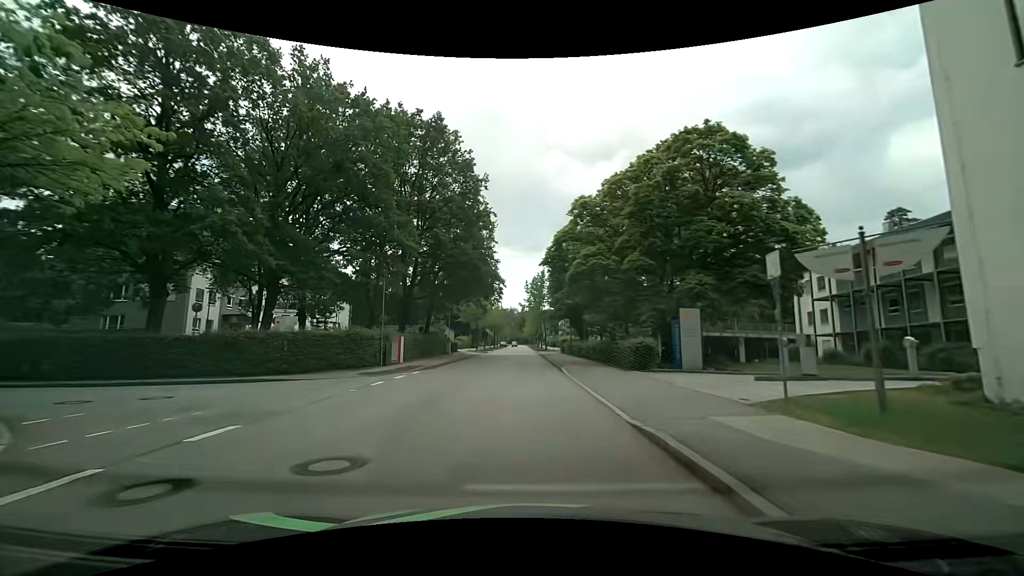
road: residential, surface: asphalt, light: Day
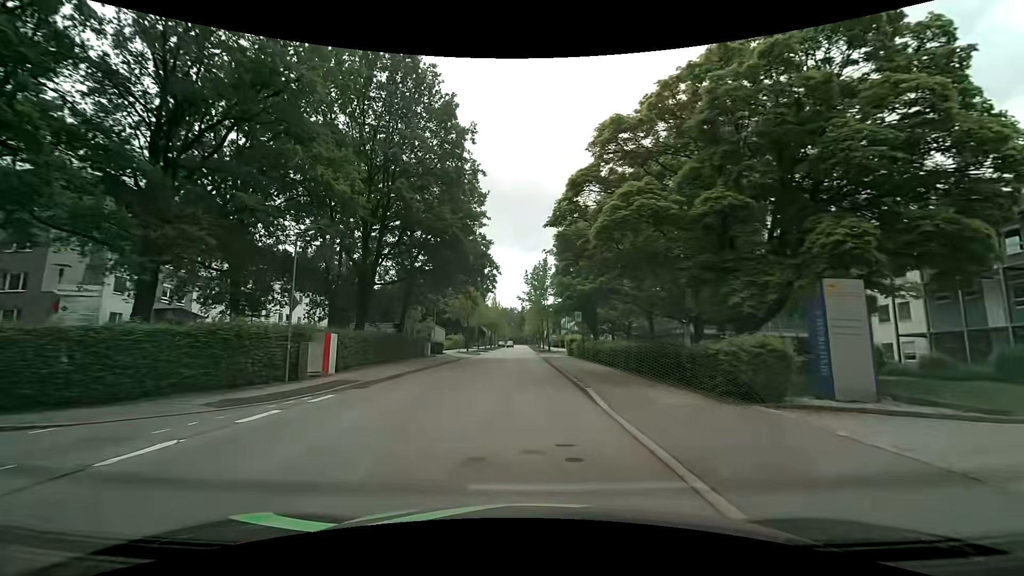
(0.0, +10.3) m; +1°
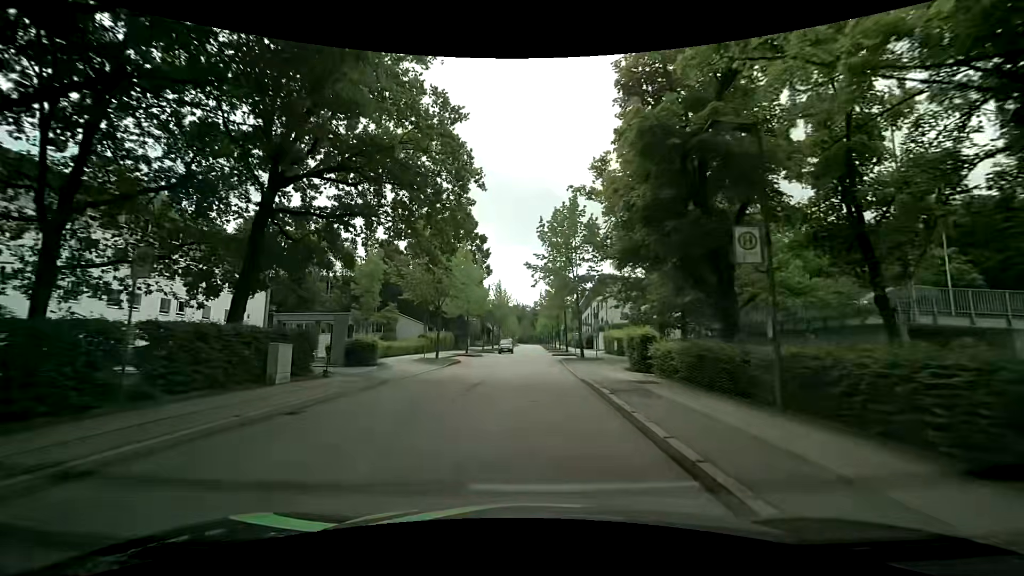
(-0.4, +25.0) m; -1°
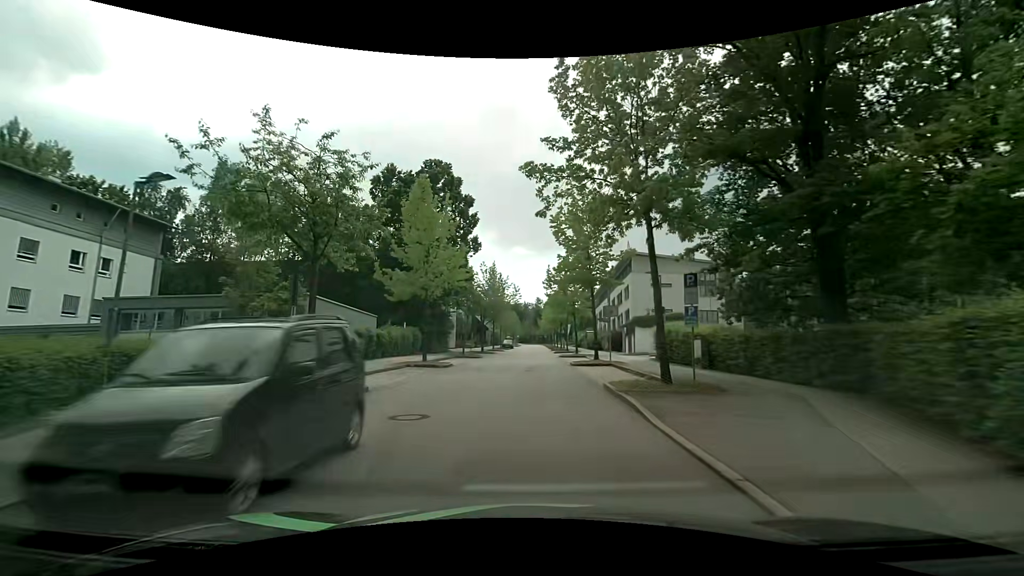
(-0.3, +19.5) m; 0°
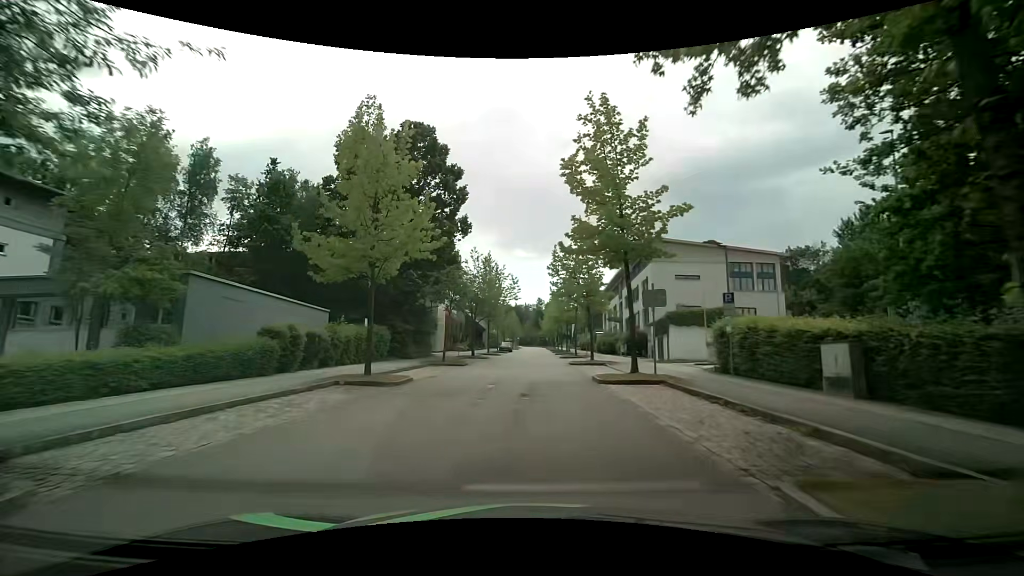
(-0.2, +9.7) m; 0°
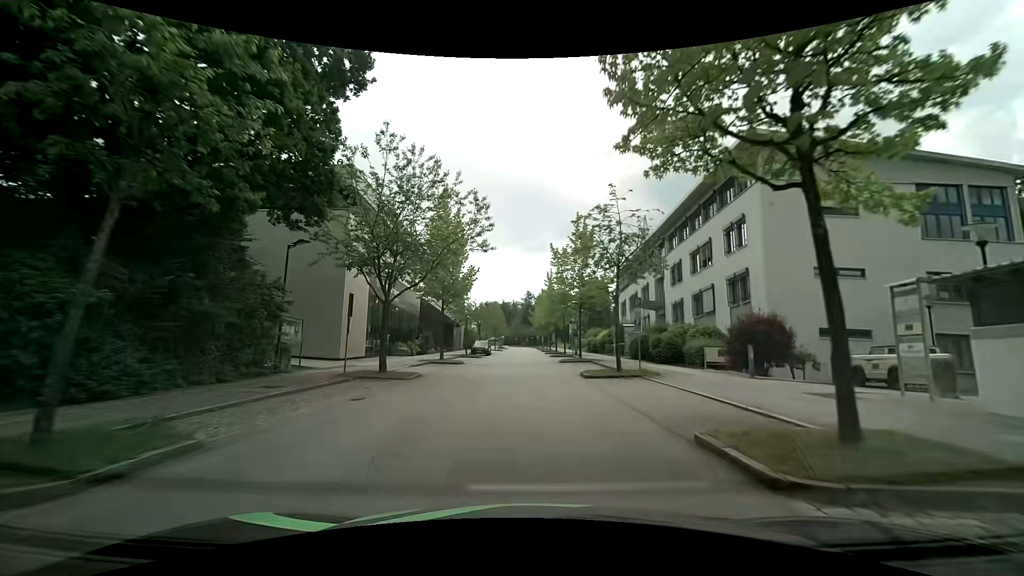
(-0.2, +26.0) m; +1°
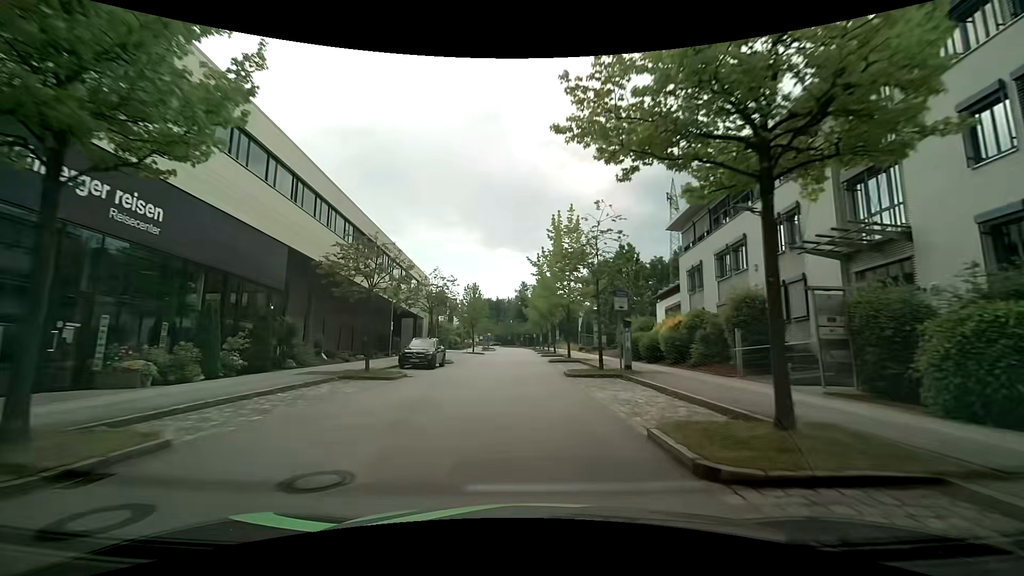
(+0.3, +28.0) m; 0°
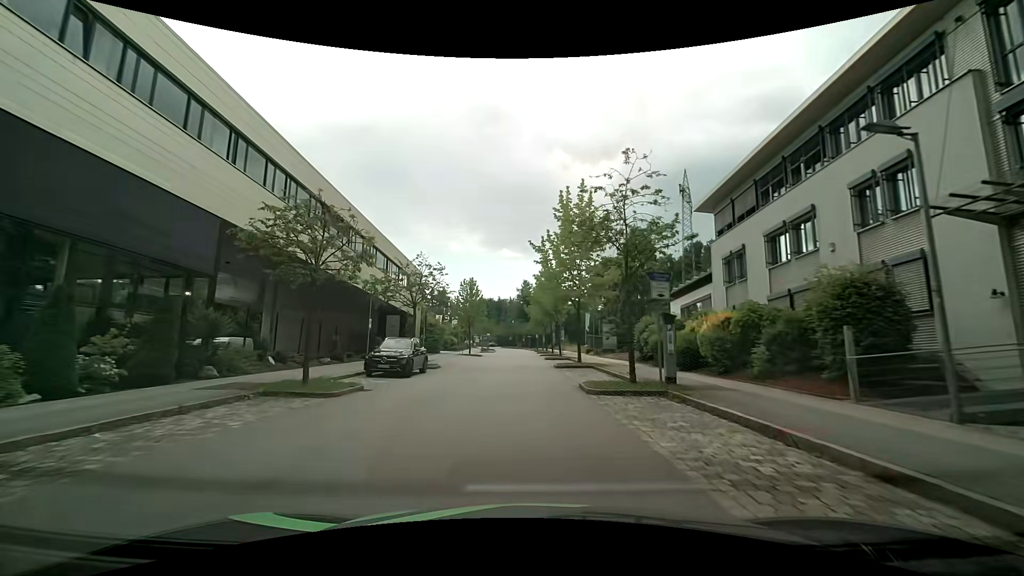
(0.0, +5.8) m; 0°
(0, +10) (0, +20) (0, +30) (-1, +40) (-1, +50) (-1, +60) (-1, +70) (-1, +80) (-1, +90) (-2, +100) m
